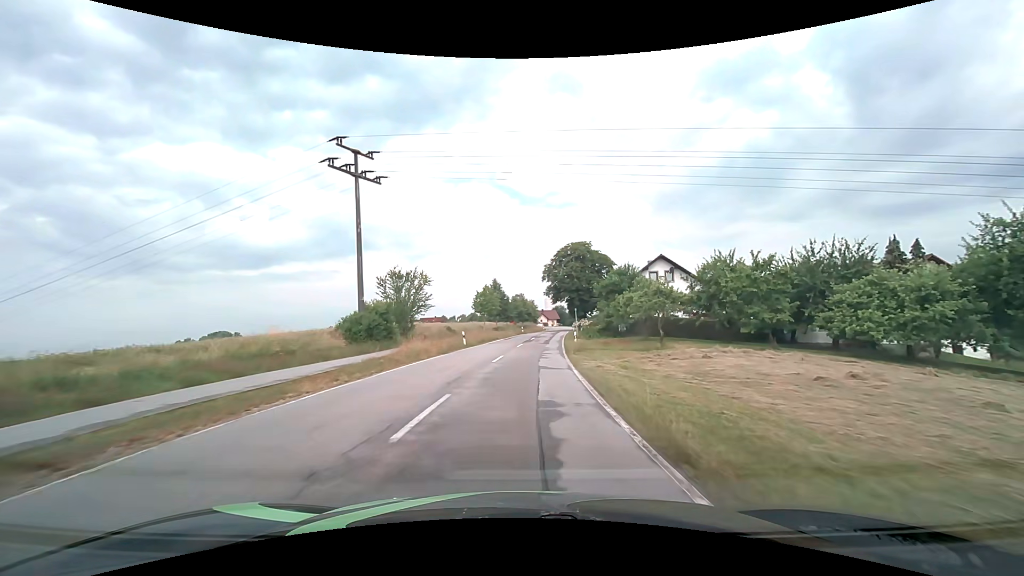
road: tertiary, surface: asphalt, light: Day
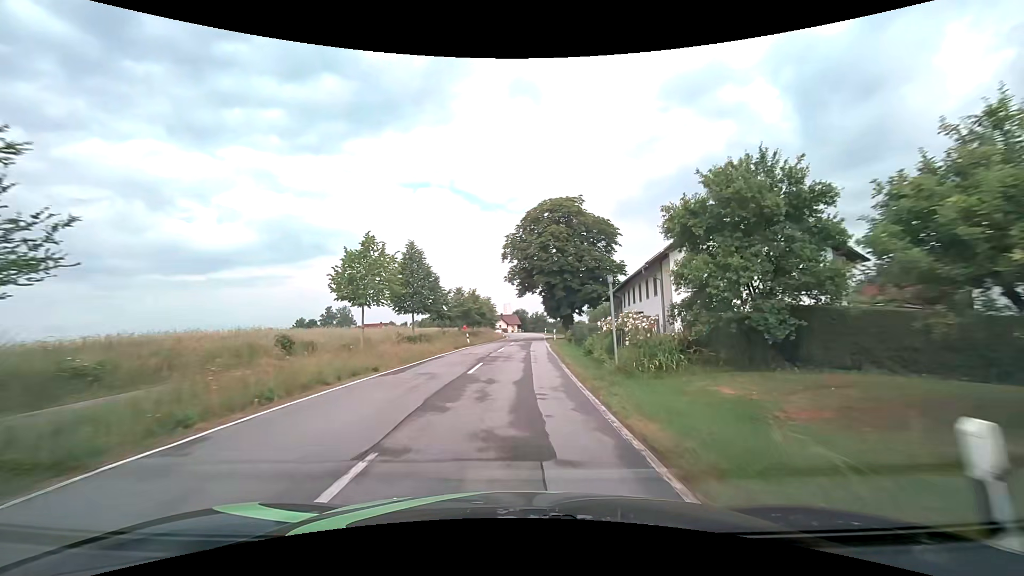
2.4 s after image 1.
(+1.4, +31.0) m; +5°
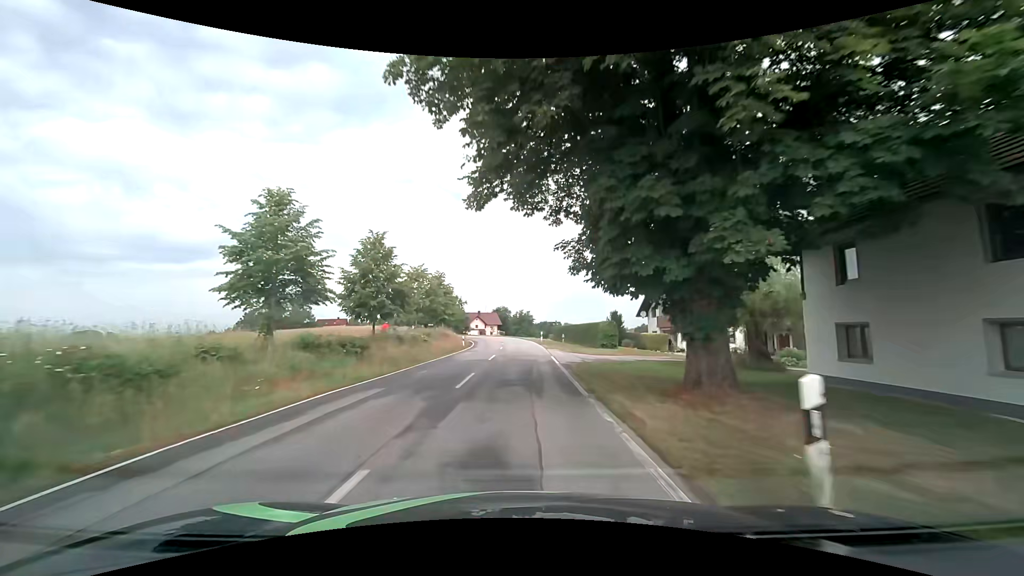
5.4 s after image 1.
(+0.8, +39.4) m; +2°
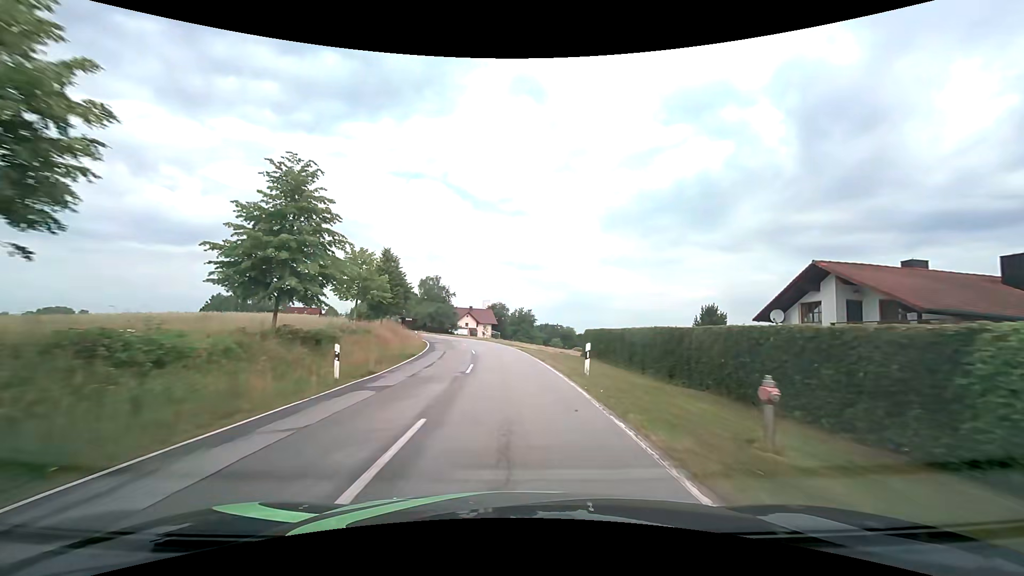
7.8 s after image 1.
(+0.2, +32.0) m; 0°
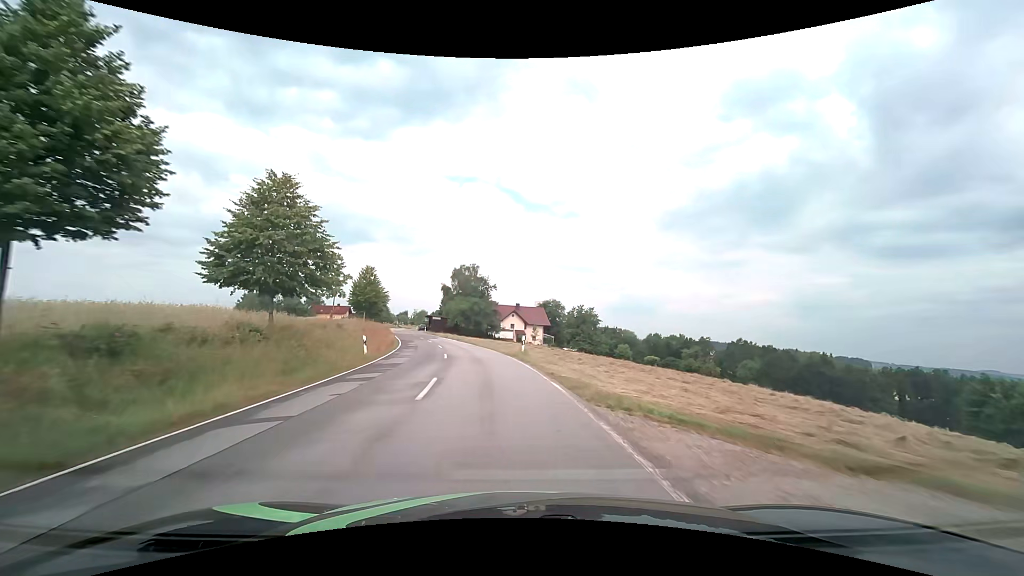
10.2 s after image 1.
(-0.8, +32.1) m; -5°
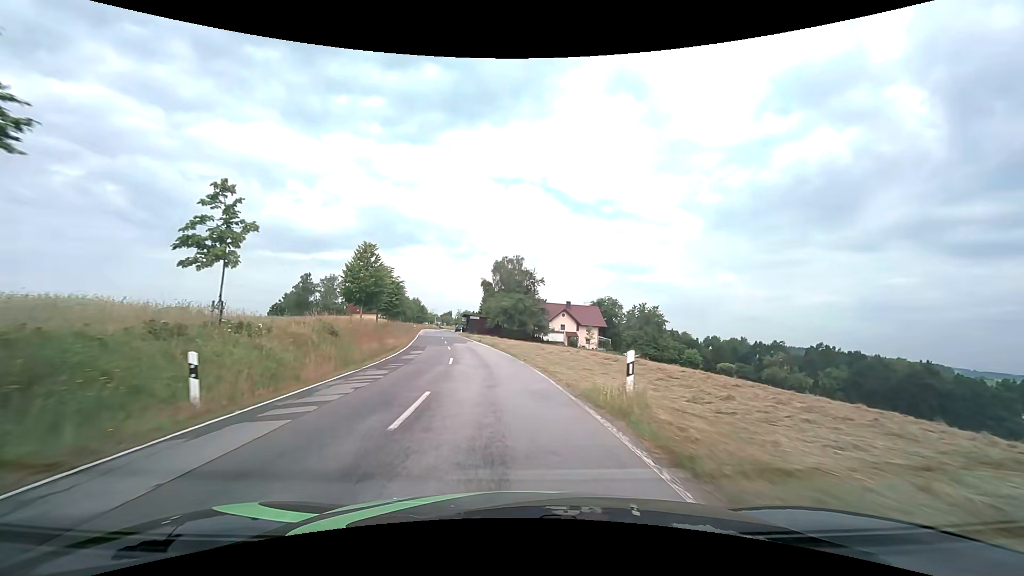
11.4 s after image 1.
(-0.8, +16.0) m; -6°
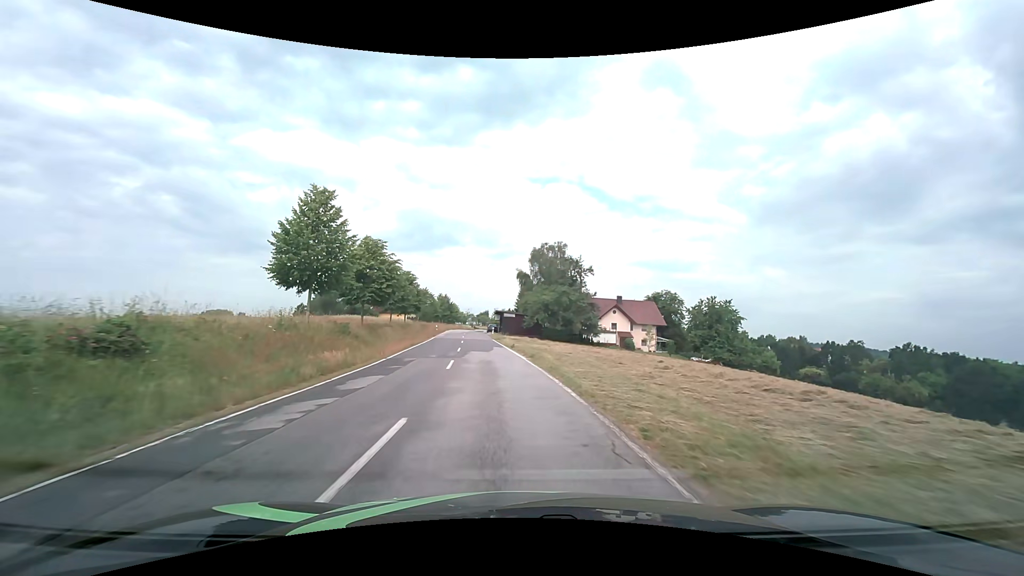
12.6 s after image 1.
(-0.7, +15.9) m; -4°
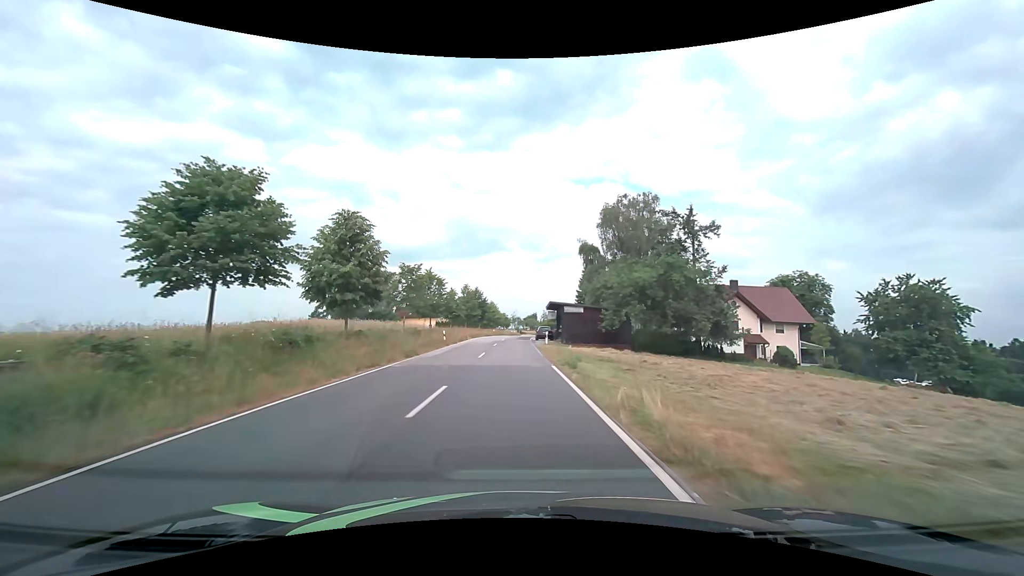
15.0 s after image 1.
(-1.9, +31.9) m; -6°
(0, +10) (0, +20) (-1, +30) (0, +40) (0, +50) (0, +60) (0, +70) (+1, +80) (+1, +90) (+2, +100) m
